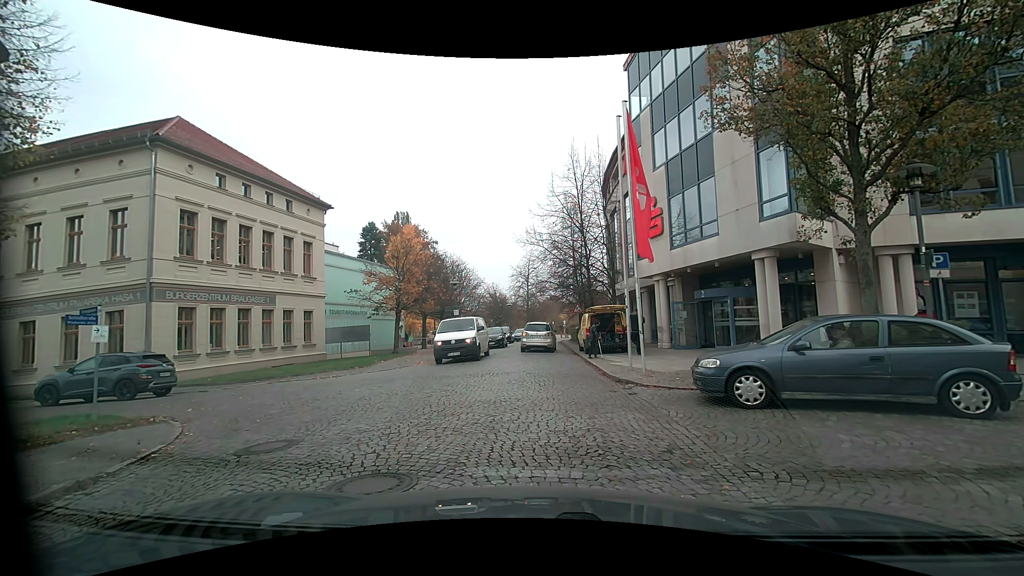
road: residential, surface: sett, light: Day
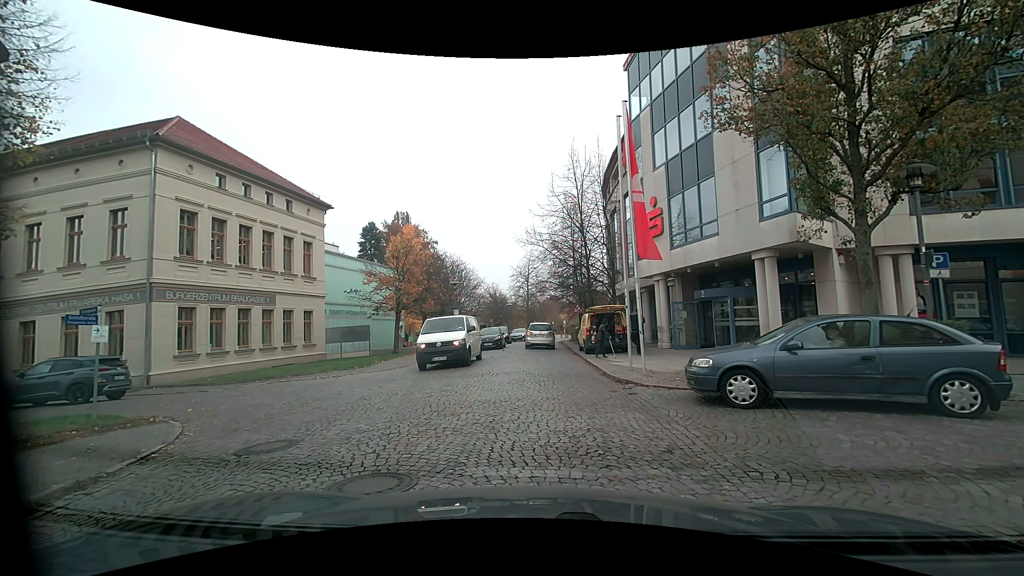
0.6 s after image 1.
(0.0, 0.0) m; 0°
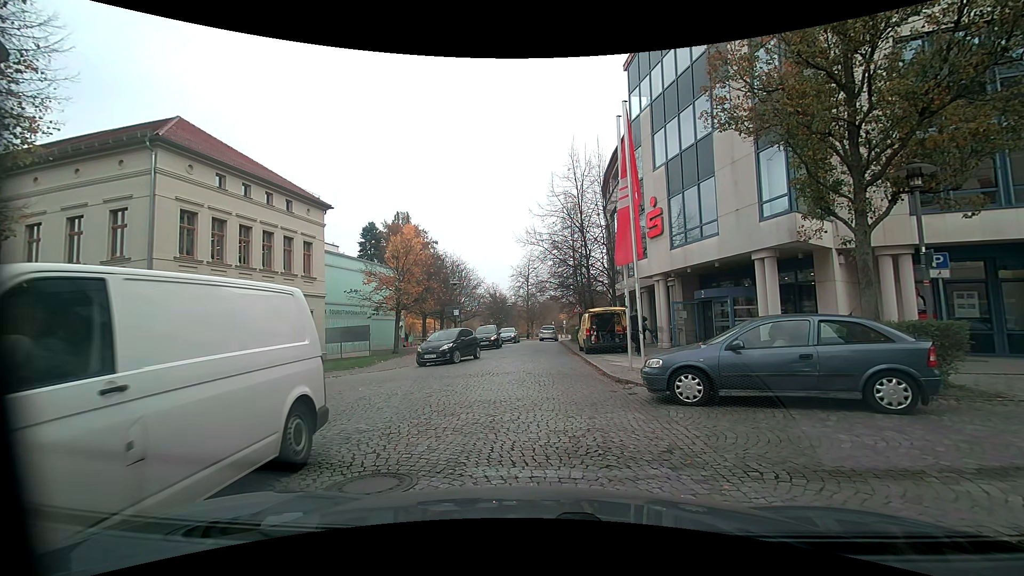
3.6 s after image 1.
(0.0, 0.0) m; 0°
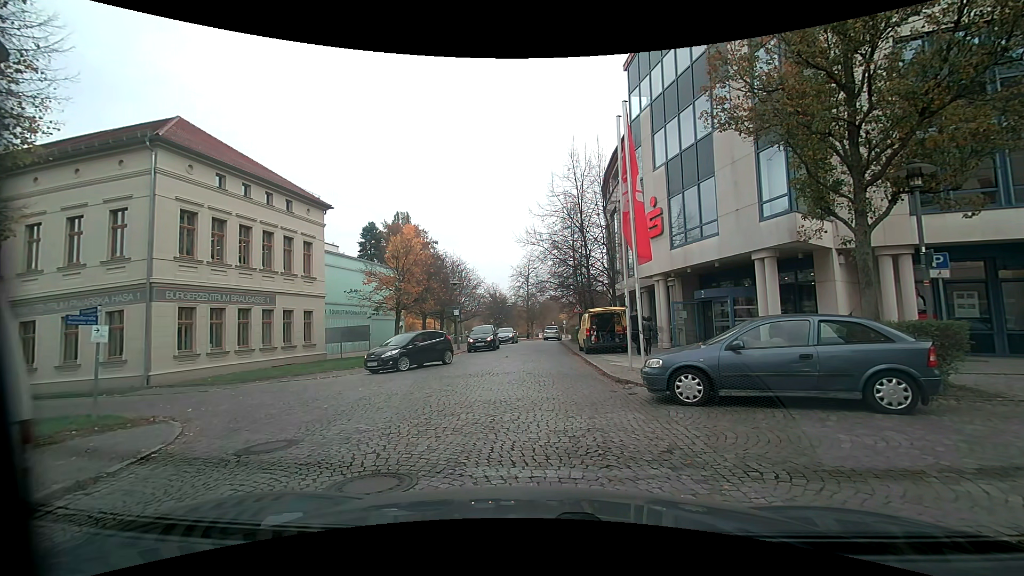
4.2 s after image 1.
(0.0, 0.0) m; 0°
